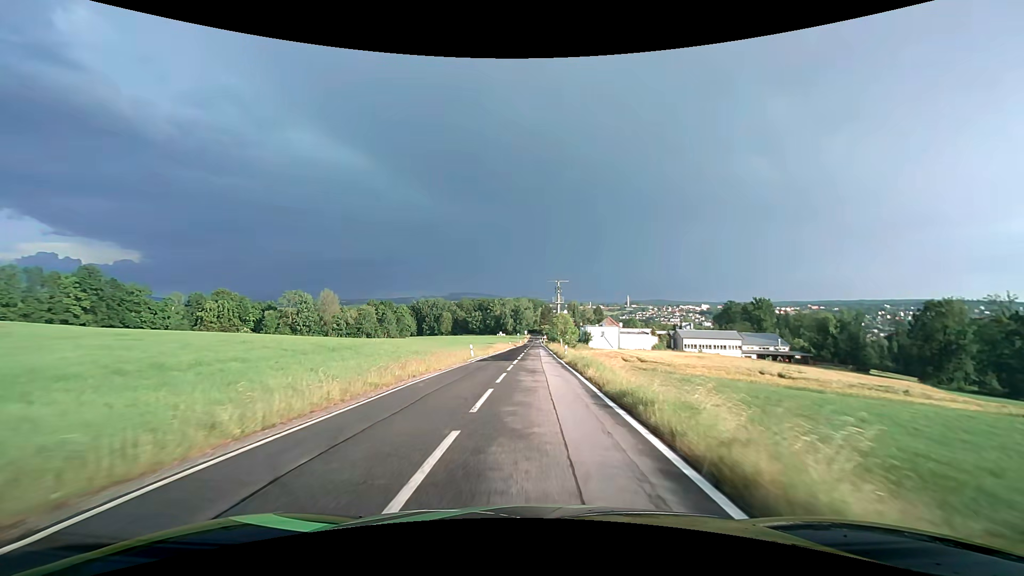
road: tertiary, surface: asphalt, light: Day
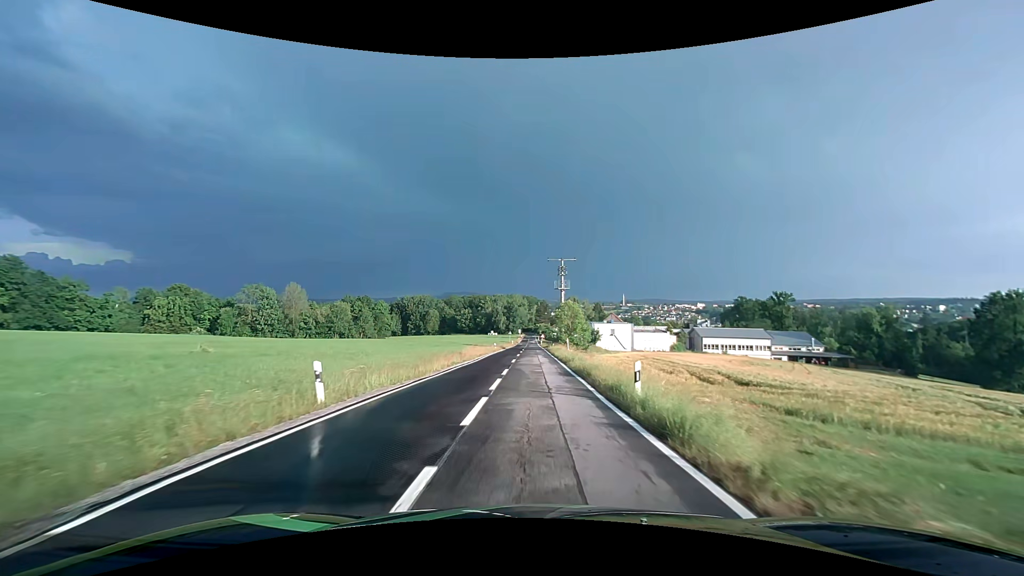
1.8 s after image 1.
(+0.1, +26.1) m; +1°
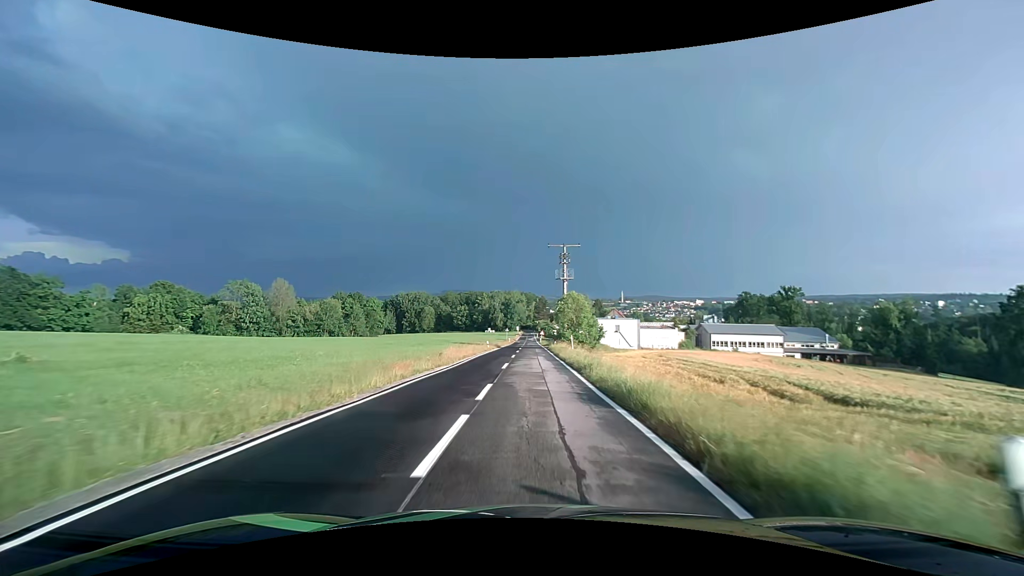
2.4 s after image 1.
(0.0, +8.6) m; 0°
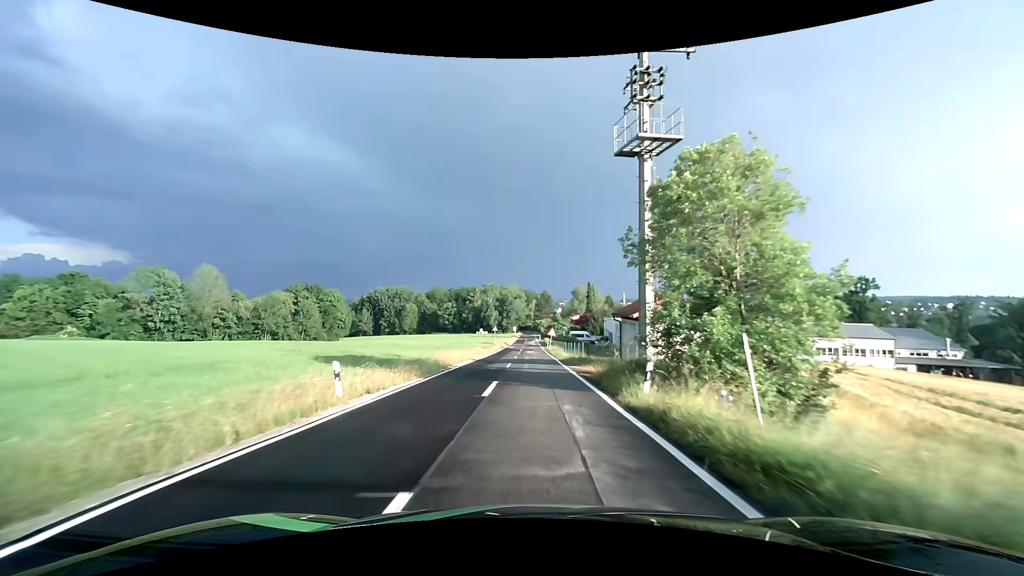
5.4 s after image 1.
(-0.3, +43.1) m; 0°
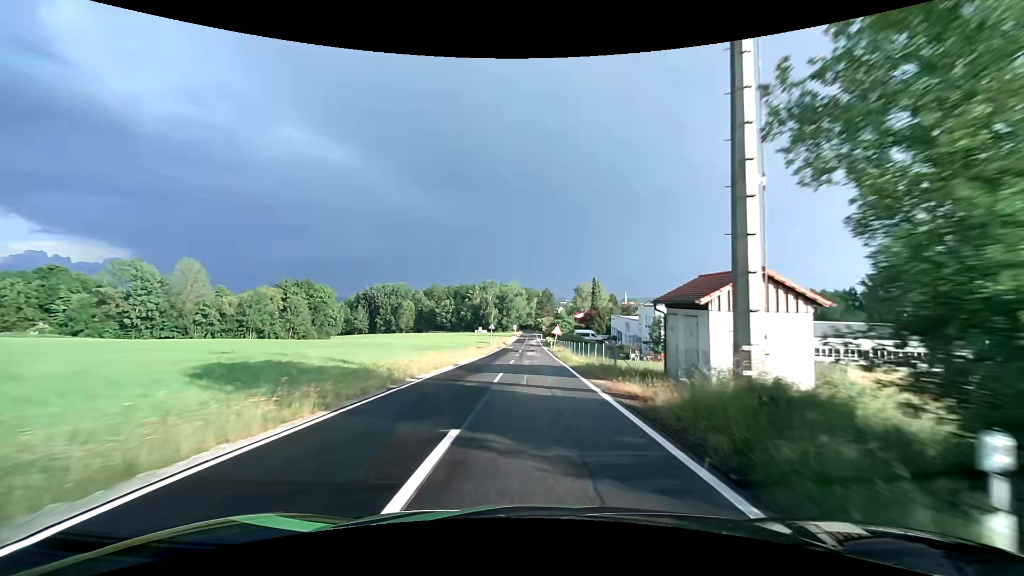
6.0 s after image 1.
(0.0, +8.6) m; 0°
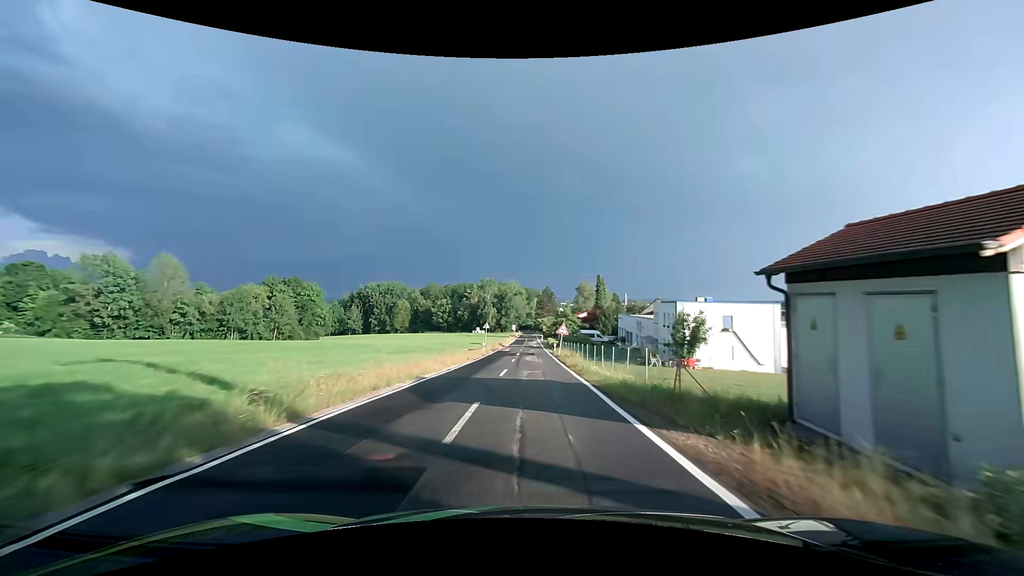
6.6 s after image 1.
(0.0, +8.6) m; 0°
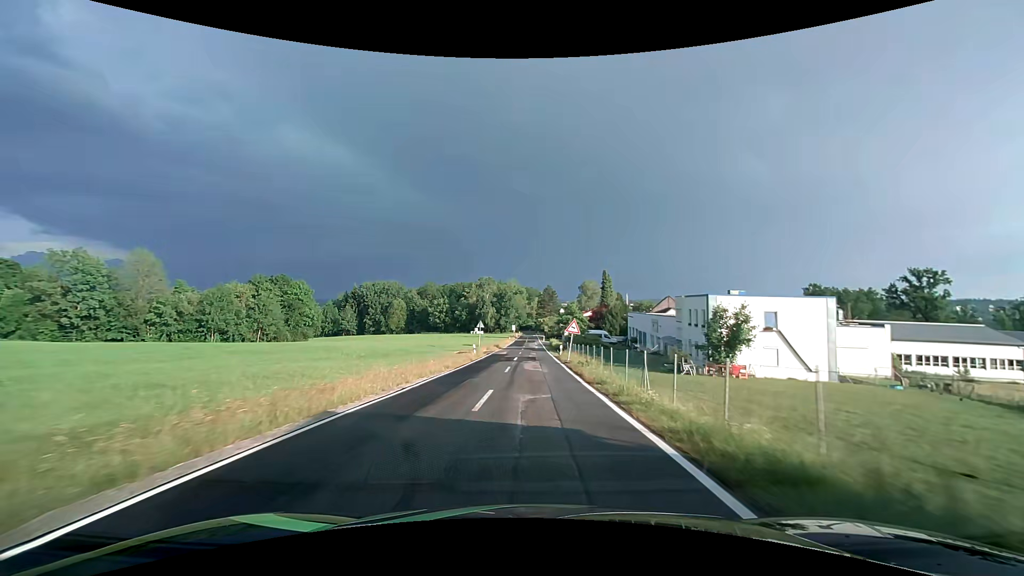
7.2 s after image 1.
(0.0, +8.6) m; 0°
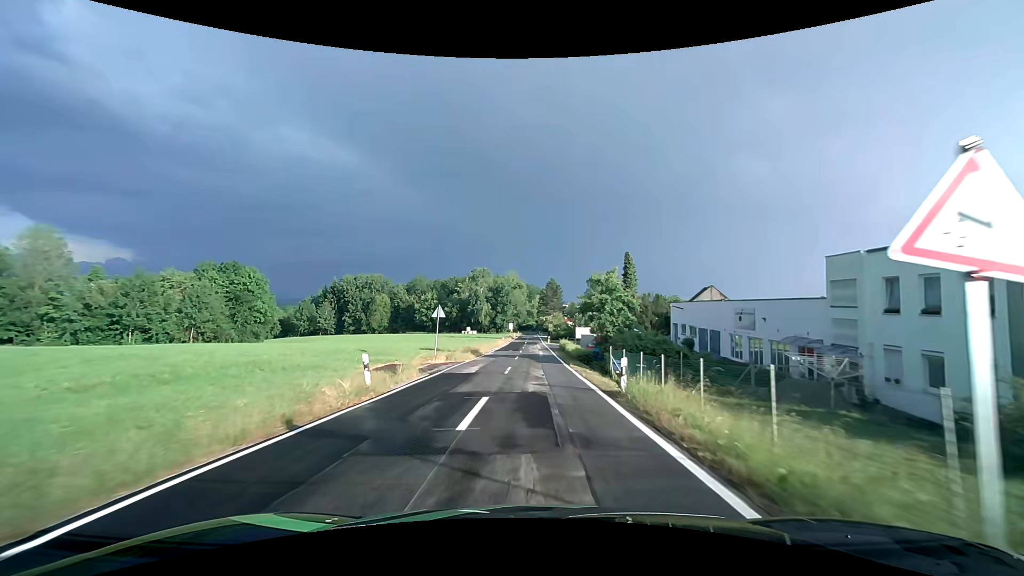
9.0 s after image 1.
(-0.2, +25.6) m; 0°
(0, +10) (0, +20) (0, +30) (0, +40) (0, +50) (0, +60) (0, +70) (0, +80) (0, +90) (0, +100) m
